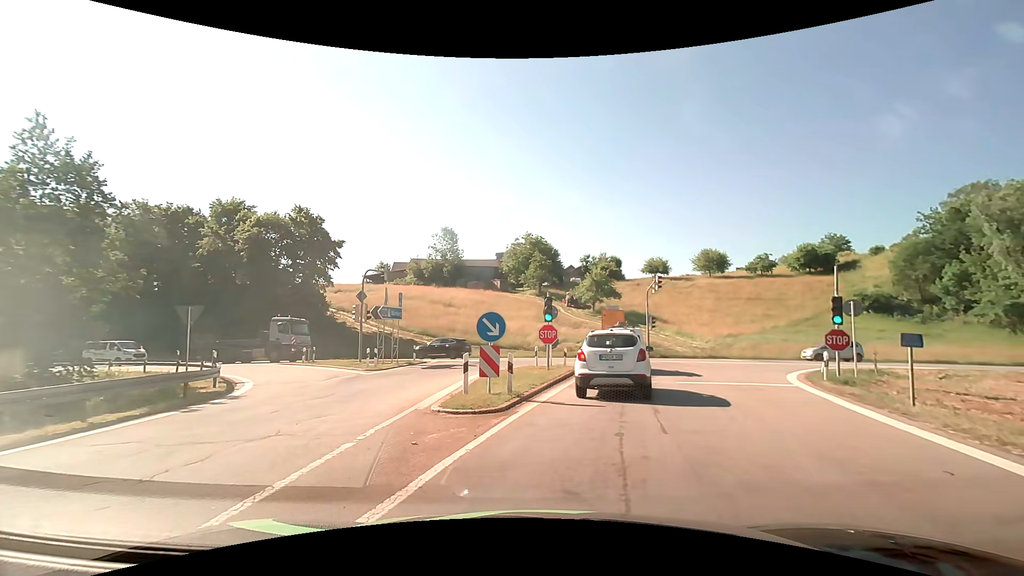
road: motorway_link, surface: asphalt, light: Day
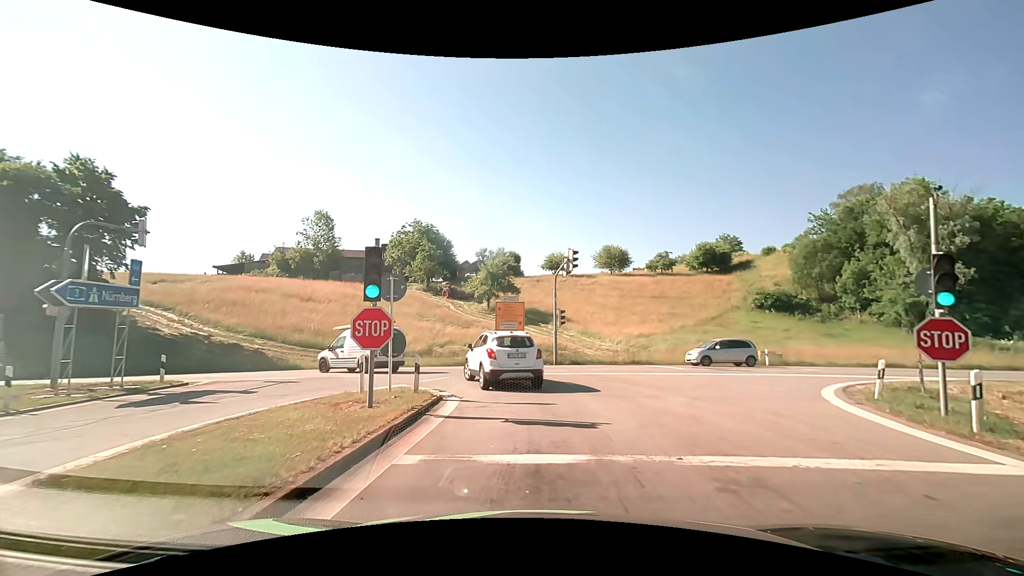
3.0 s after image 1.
(+1.7, +12.1) m; +12°
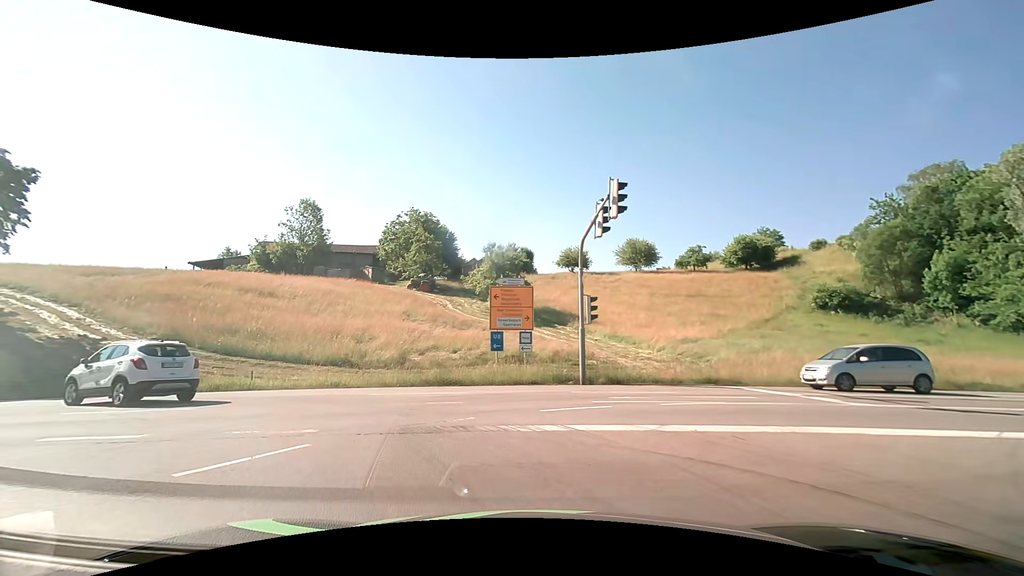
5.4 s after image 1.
(+0.2, +11.7) m; -1°
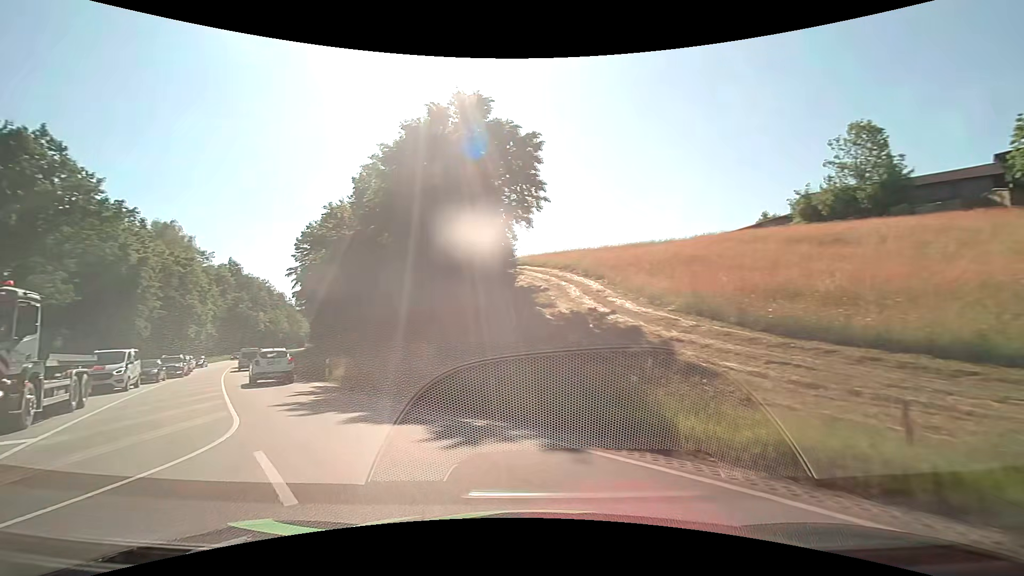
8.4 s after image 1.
(-7.3, +14.8) m; -58°
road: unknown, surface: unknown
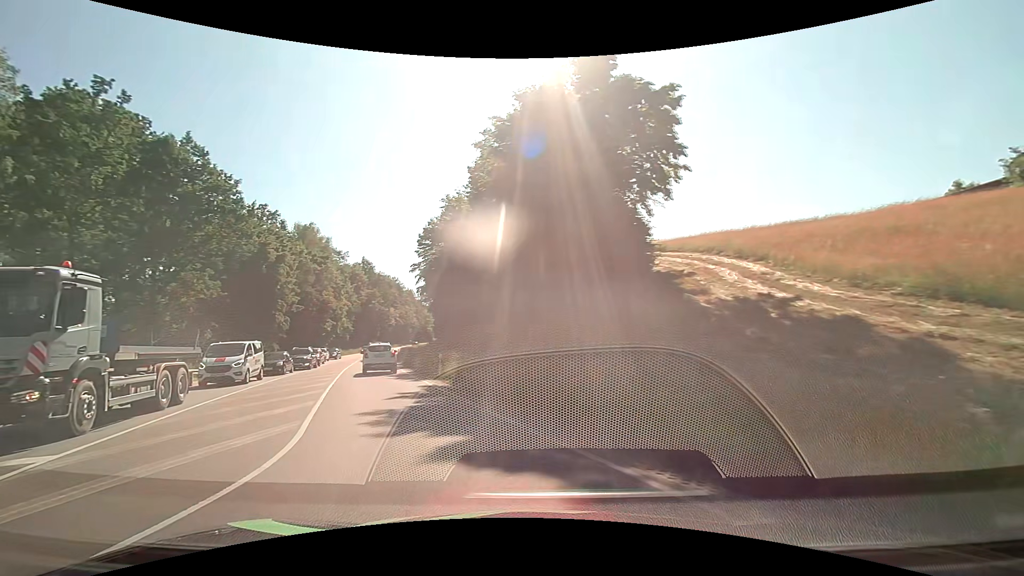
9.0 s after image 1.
(-0.5, +4.1) m; -14°
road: primary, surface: asphalt
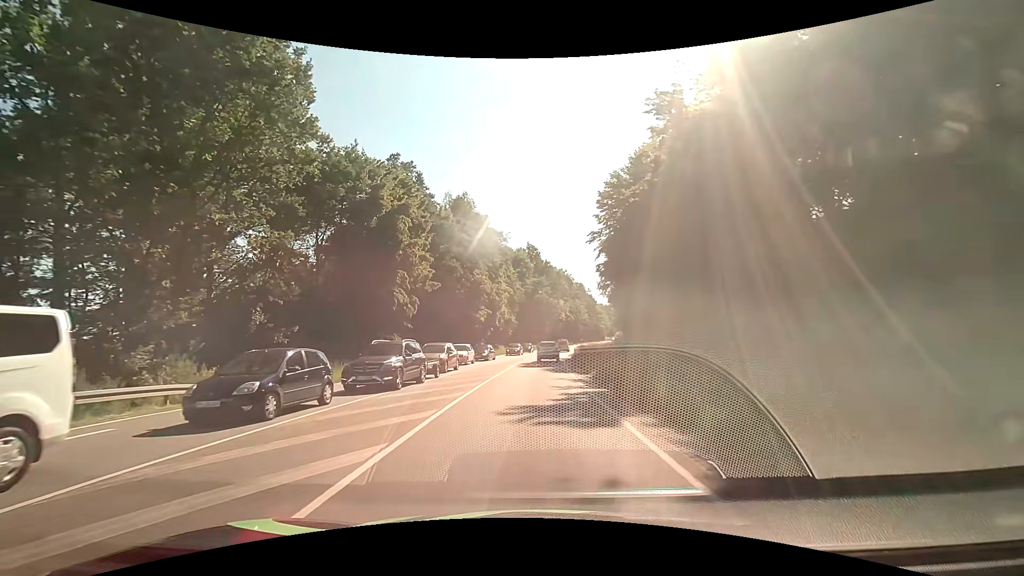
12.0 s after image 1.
(-6.6, +22.7) m; -20°
(0, +10) (0, +20) (+1, +30) (+1, +40) (+2, +50) (+3, +60) (+4, +70) (+5, +80) (+6, +90) (+8, +100) m
